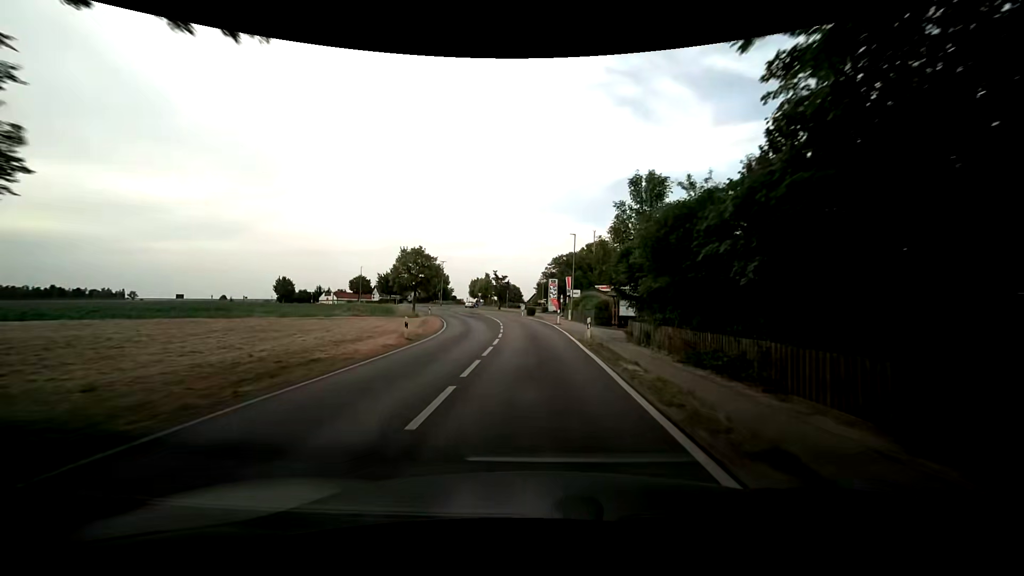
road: secondary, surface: asphalt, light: Day
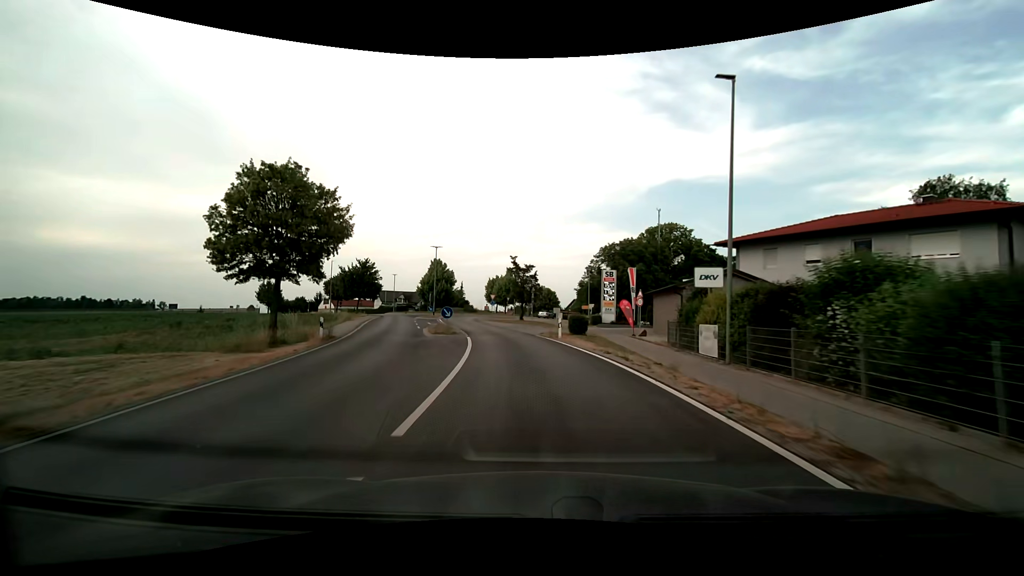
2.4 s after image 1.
(-1.0, +34.8) m; -4°
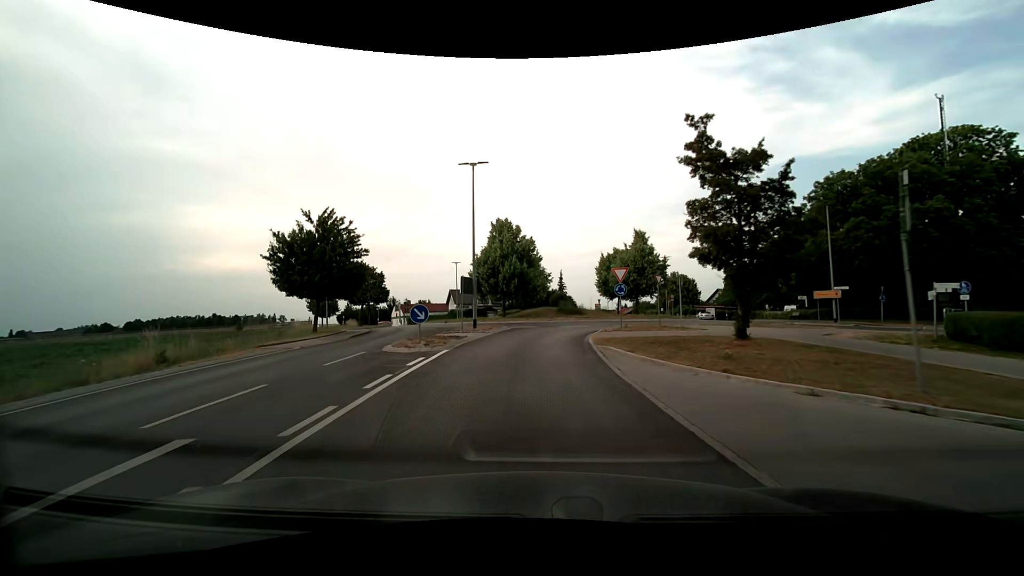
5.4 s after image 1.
(-4.0, +38.3) m; -12°
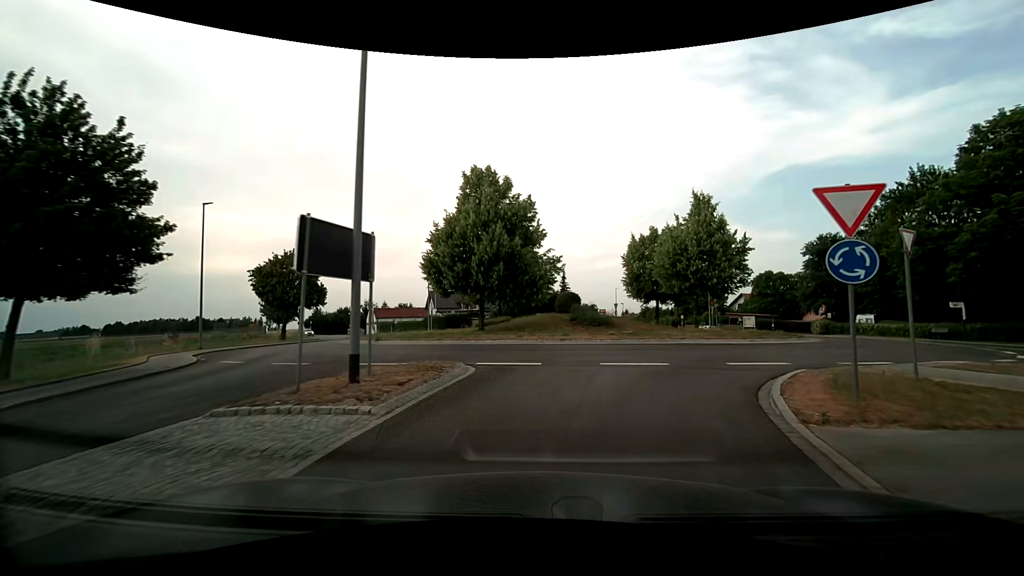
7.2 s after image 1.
(-0.3, +17.0) m; 0°
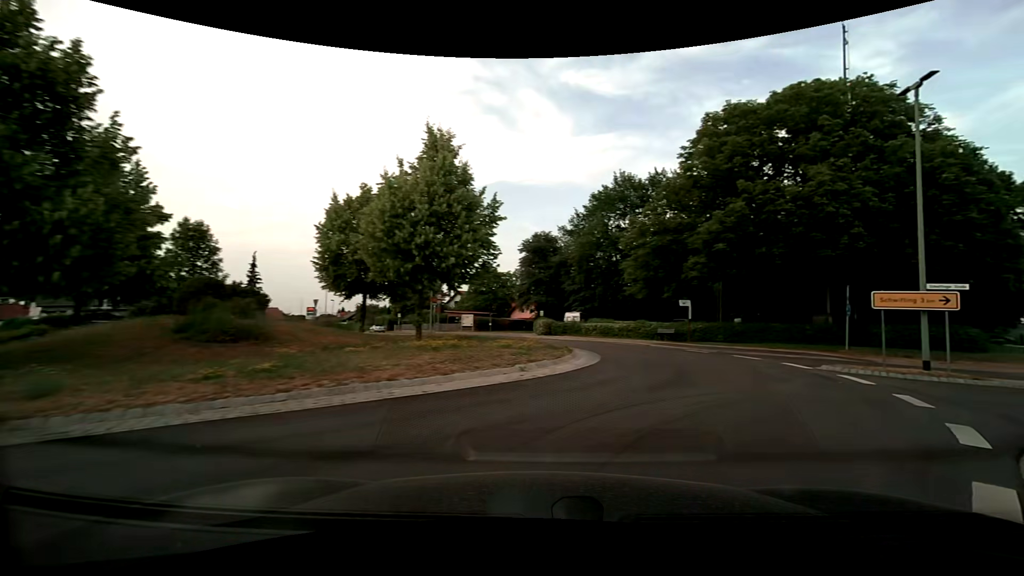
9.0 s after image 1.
(+2.4, +11.8) m; +31°
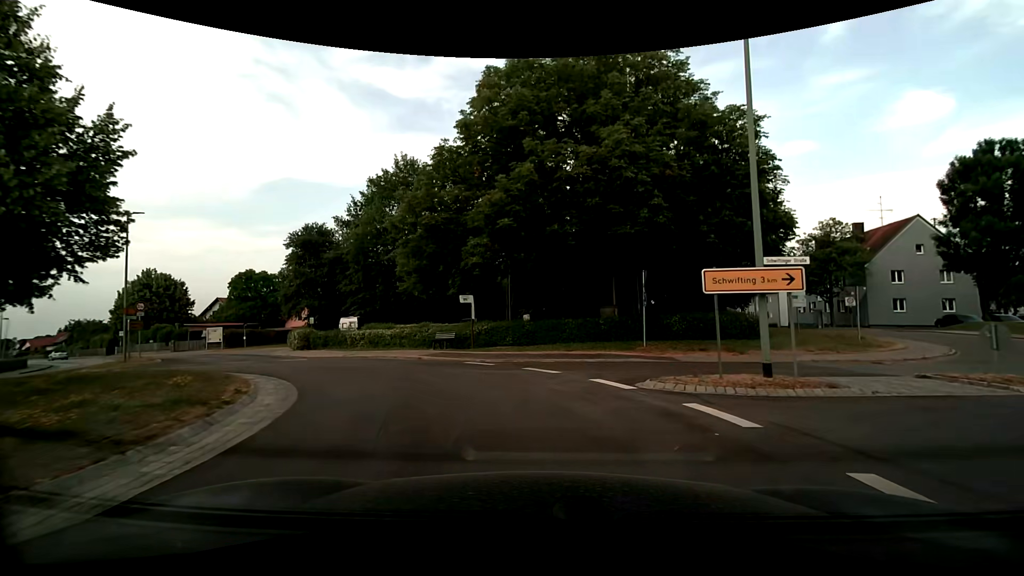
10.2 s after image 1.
(+1.9, +7.3) m; +23°
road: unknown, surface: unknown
